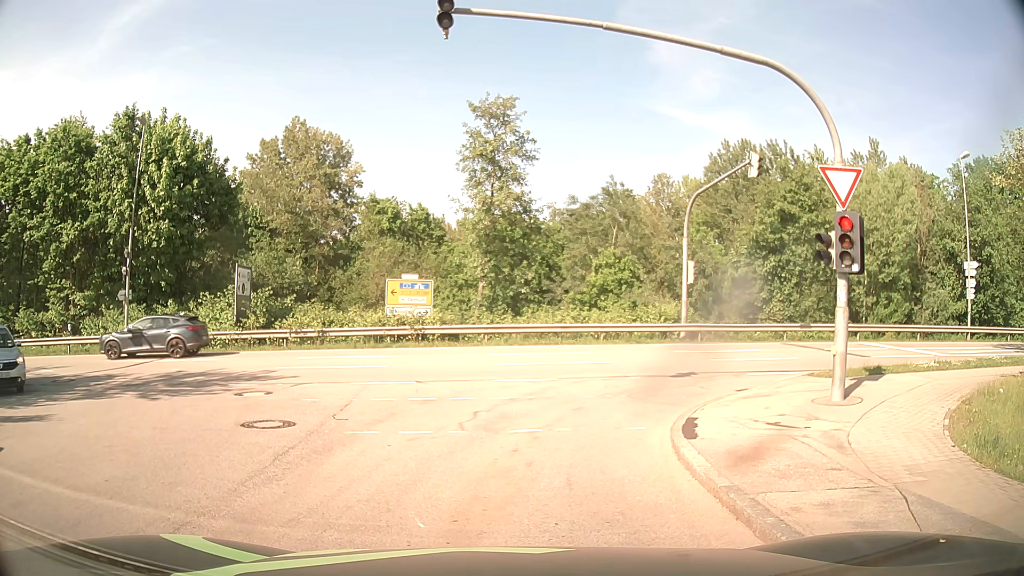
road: residential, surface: asphalt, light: Day
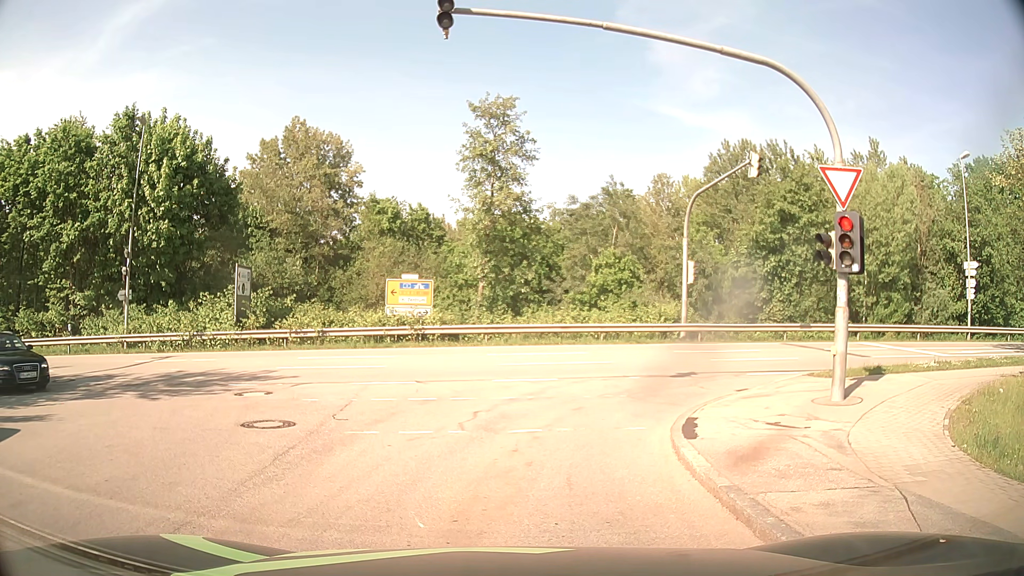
(0.0, 0.0) m; 0°
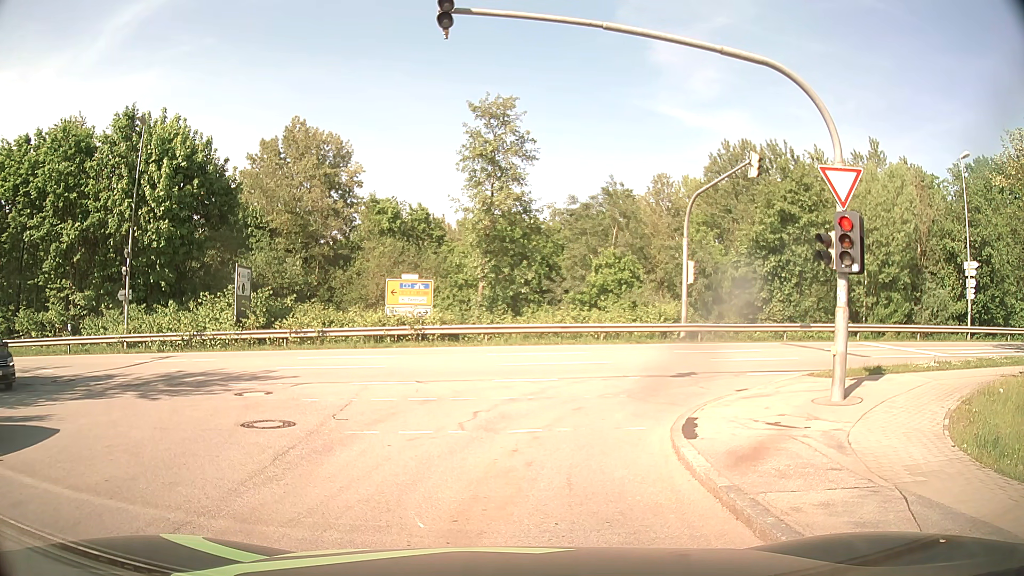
(0.0, 0.0) m; 0°
